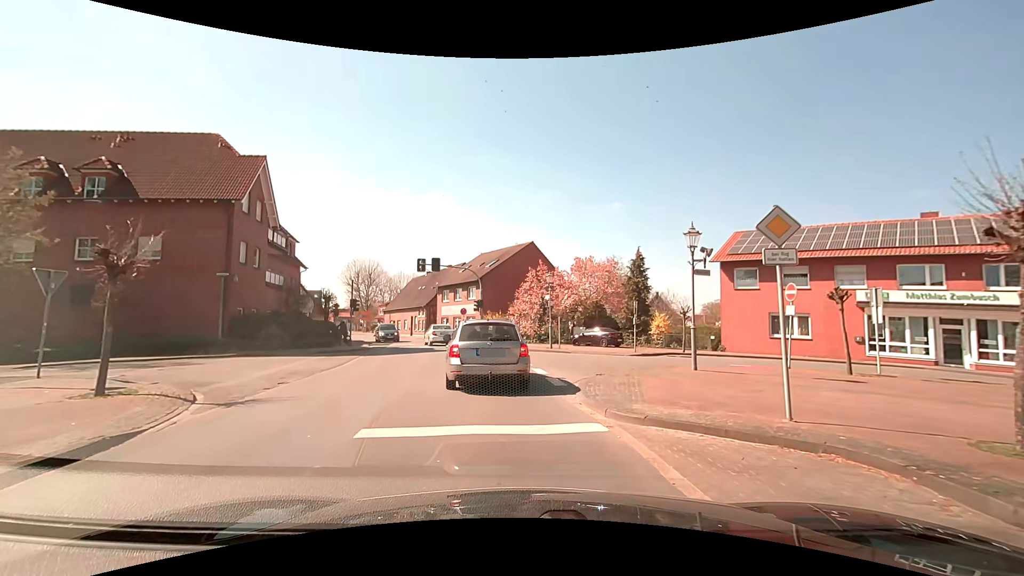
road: secondary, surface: asphalt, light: Day
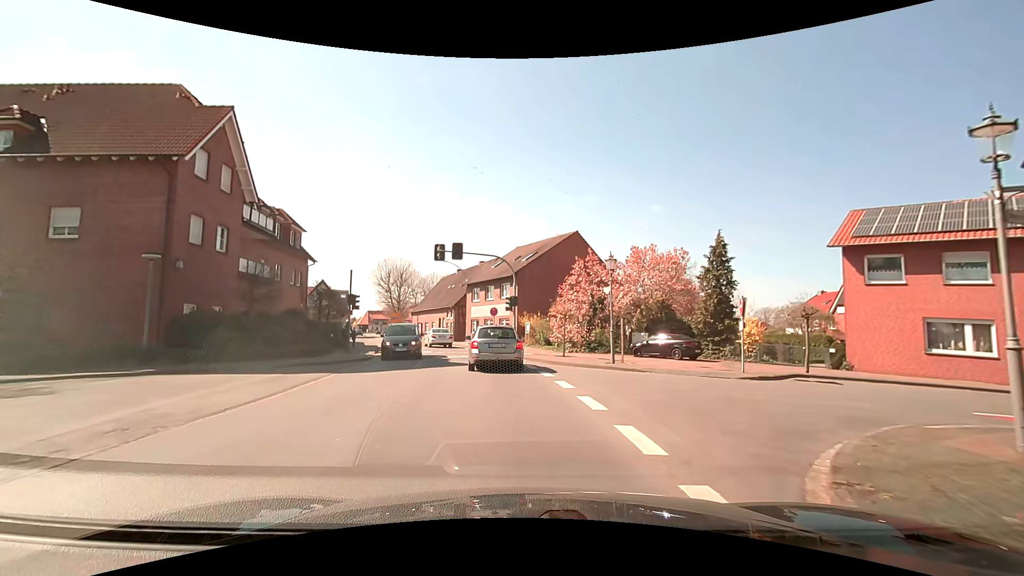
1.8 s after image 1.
(-0.3, +8.4) m; -4°
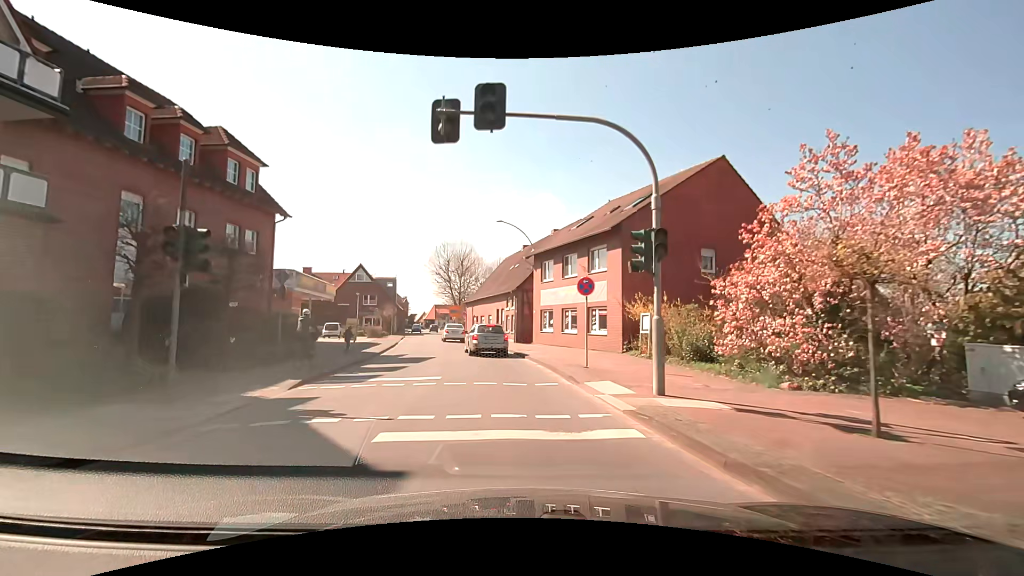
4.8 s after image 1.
(-1.3, +19.0) m; -8°
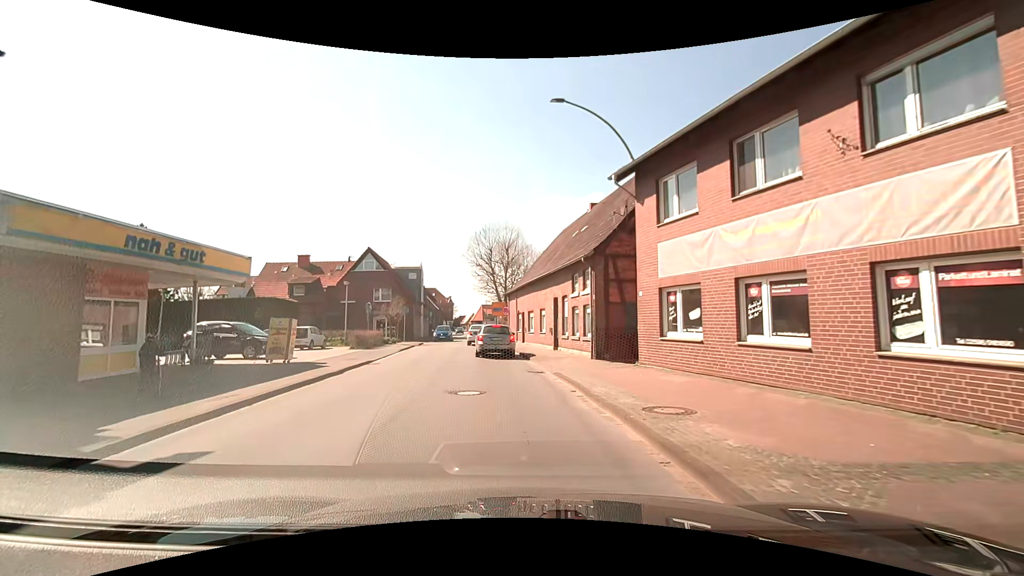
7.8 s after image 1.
(-1.0, +18.5) m; -7°
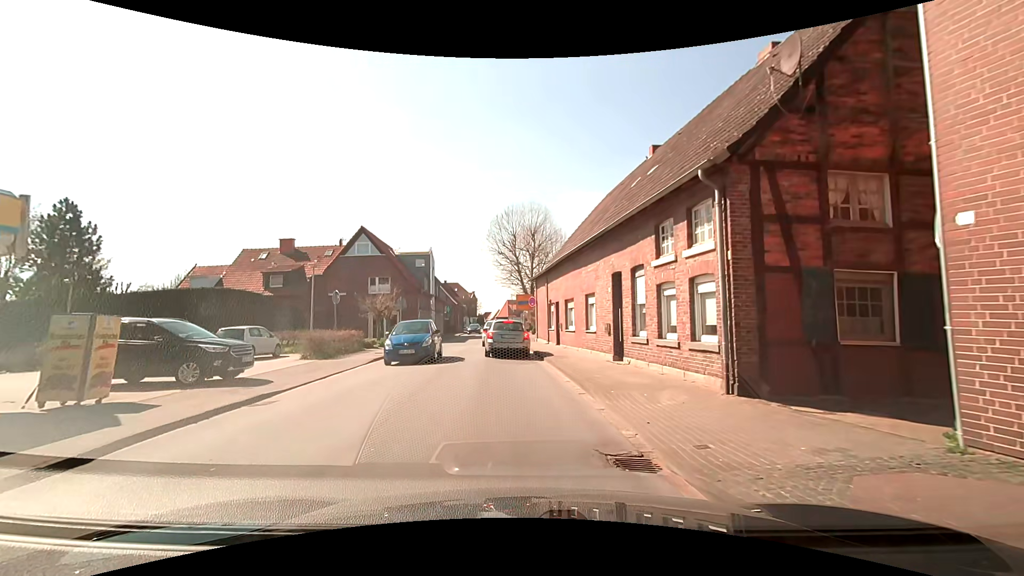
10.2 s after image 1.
(-0.1, +10.3) m; -1°
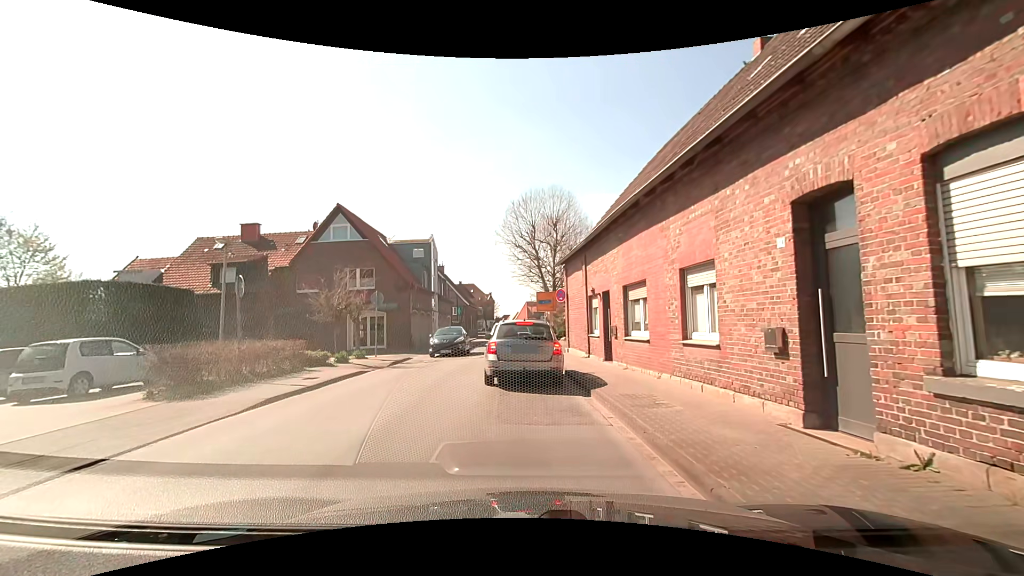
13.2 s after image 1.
(-0.4, +9.5) m; -4°
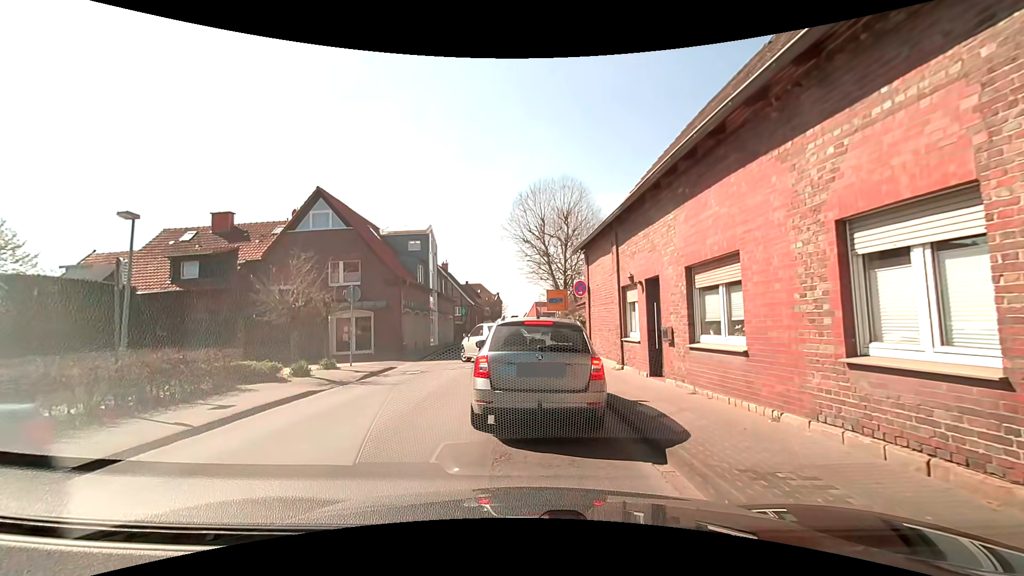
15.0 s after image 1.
(-0.1, +4.6) m; -2°
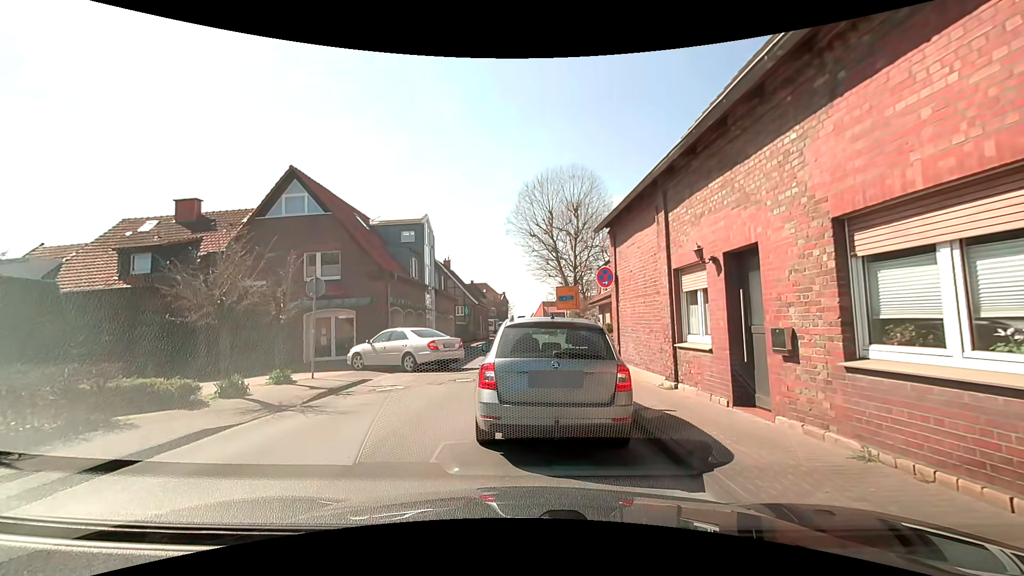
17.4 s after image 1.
(+0.1, +4.0) m; +1°
